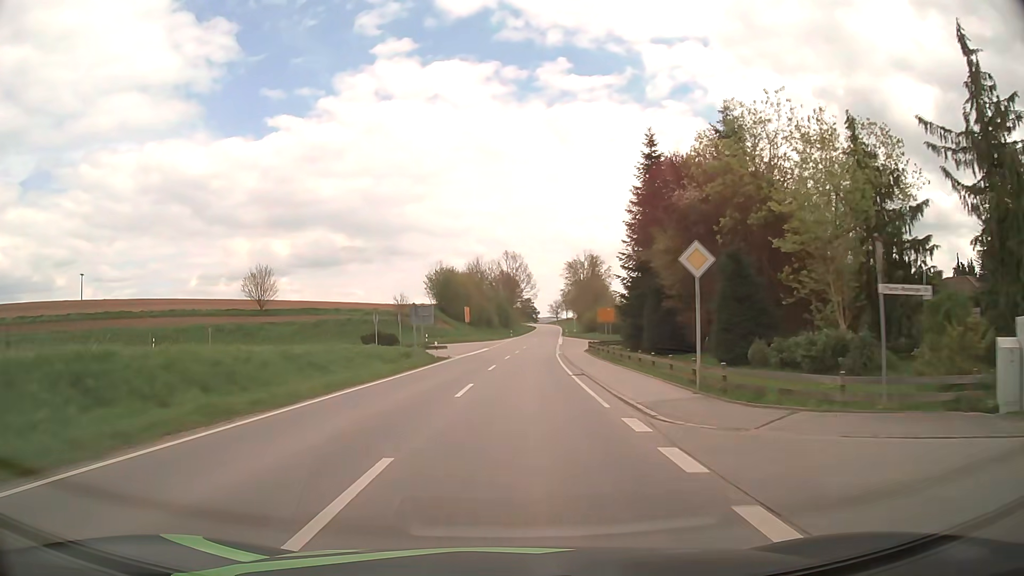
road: secondary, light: Day
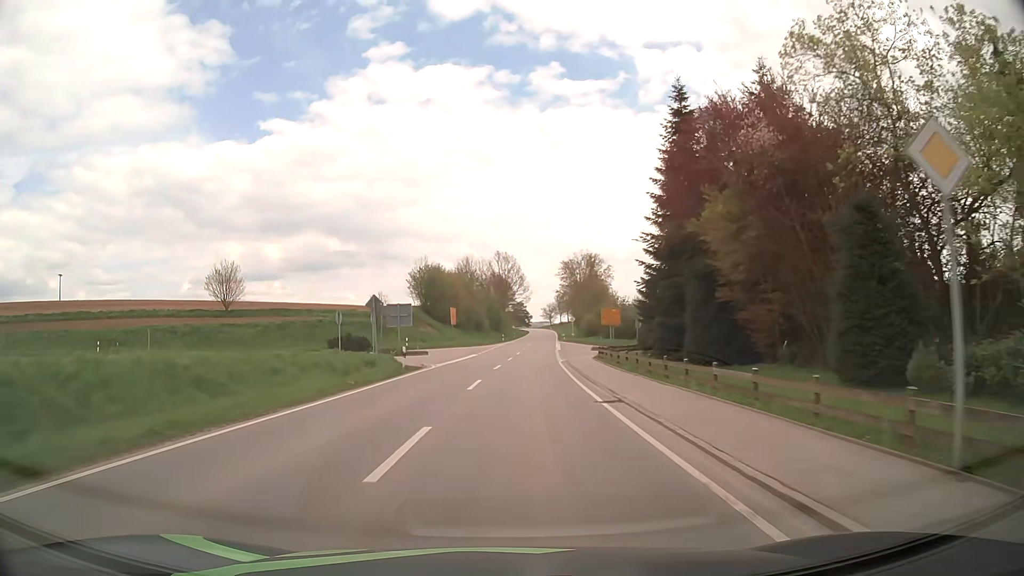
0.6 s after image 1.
(+0.1, +9.1) m; +1°
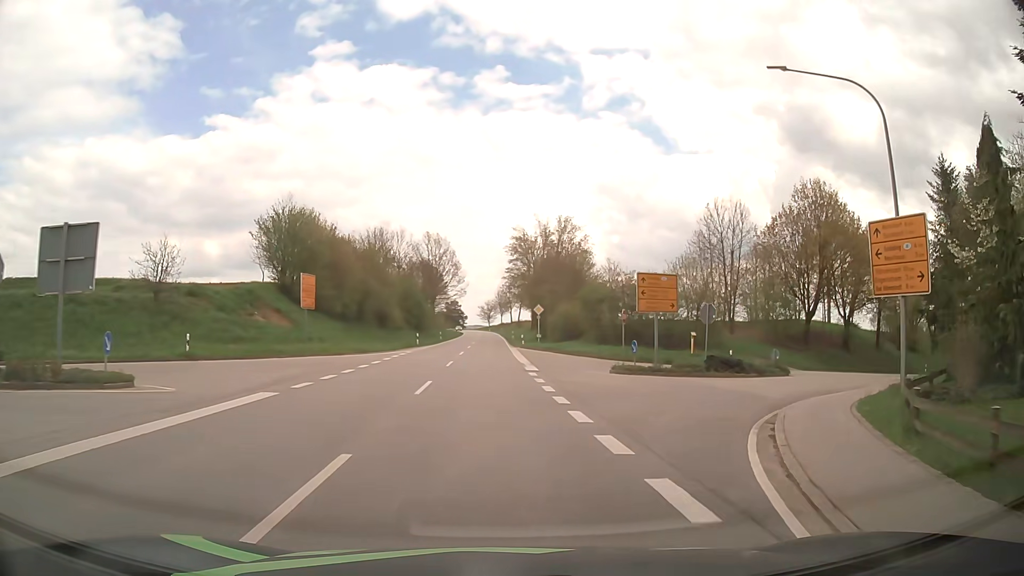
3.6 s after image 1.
(+1.3, +38.0) m; +5°
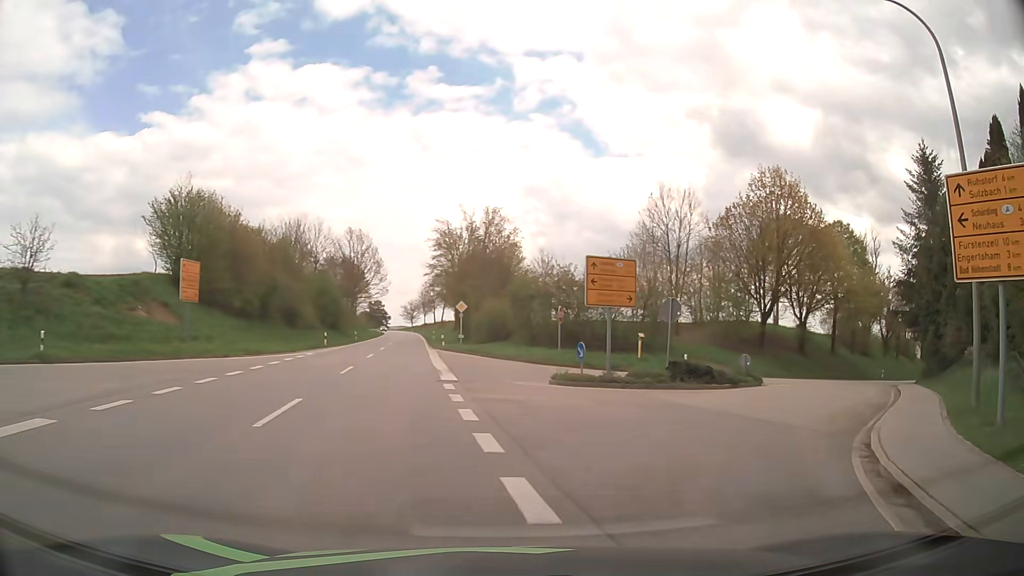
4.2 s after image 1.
(+0.3, +5.9) m; +6°
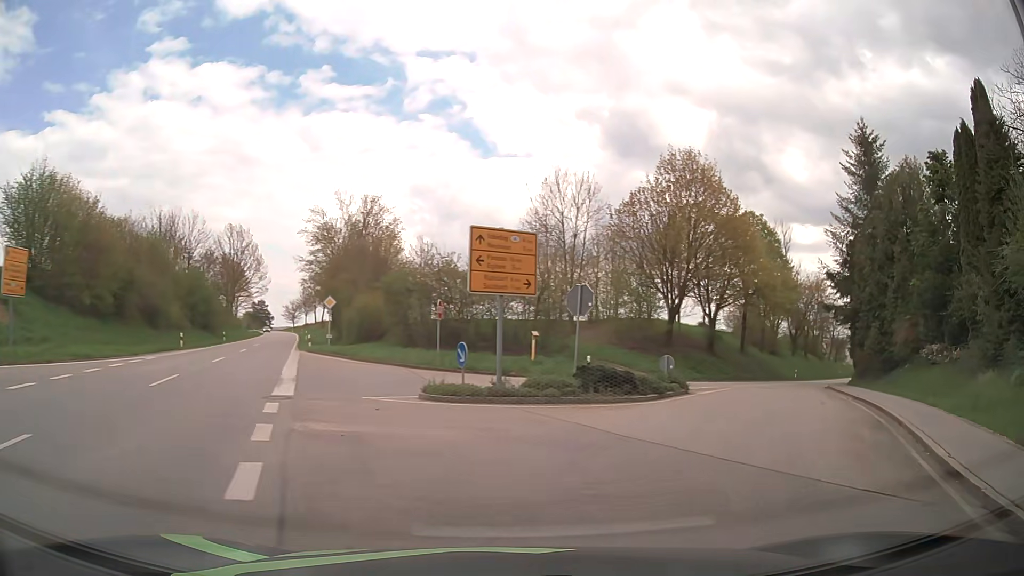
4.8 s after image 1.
(+0.5, +5.5) m; +11°
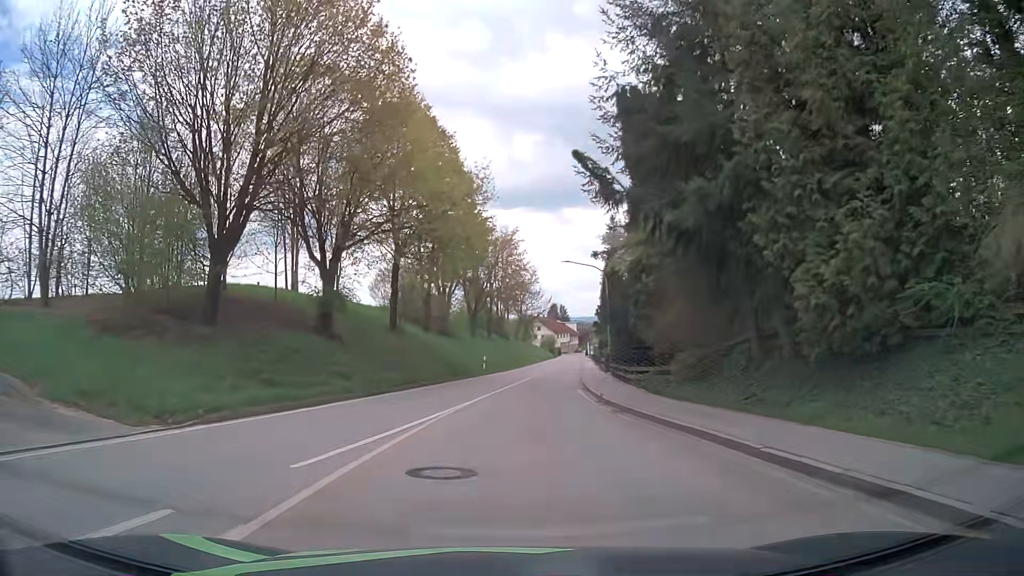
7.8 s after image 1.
(+9.2, +25.5) m; +28°
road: tertiary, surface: asphalt
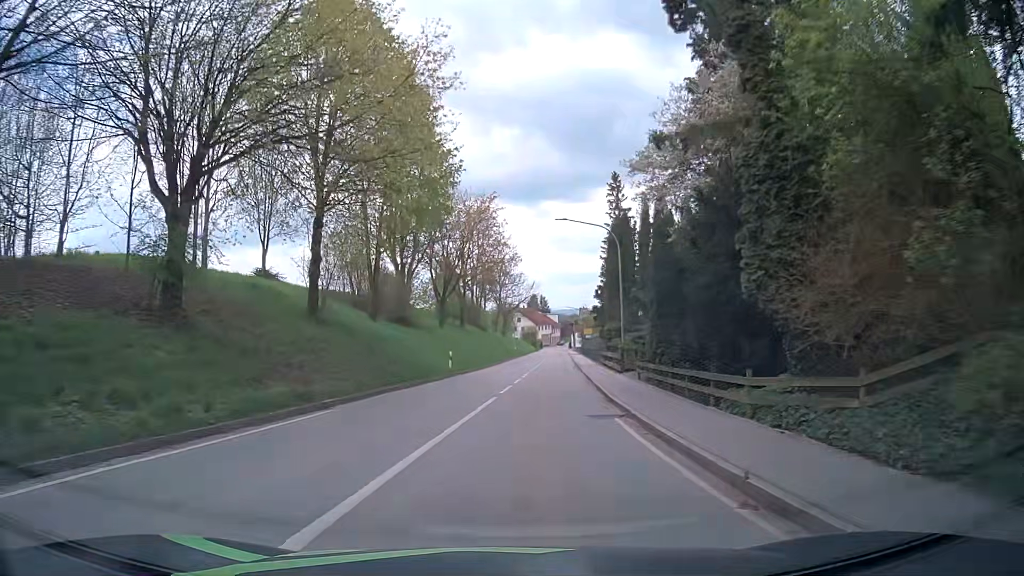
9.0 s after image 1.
(+0.2, +12.9) m; +2°
